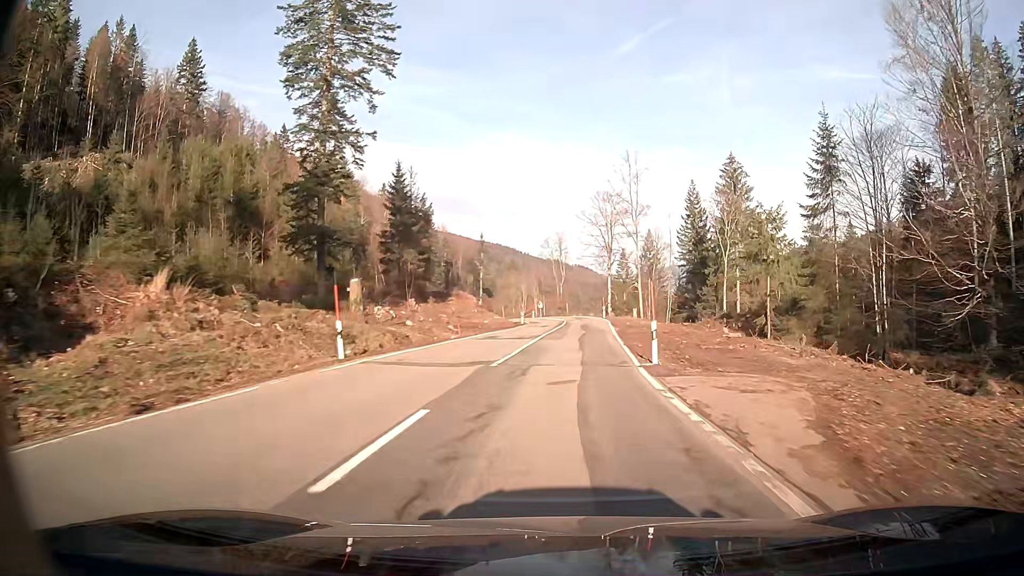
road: secondary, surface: asphalt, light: Day
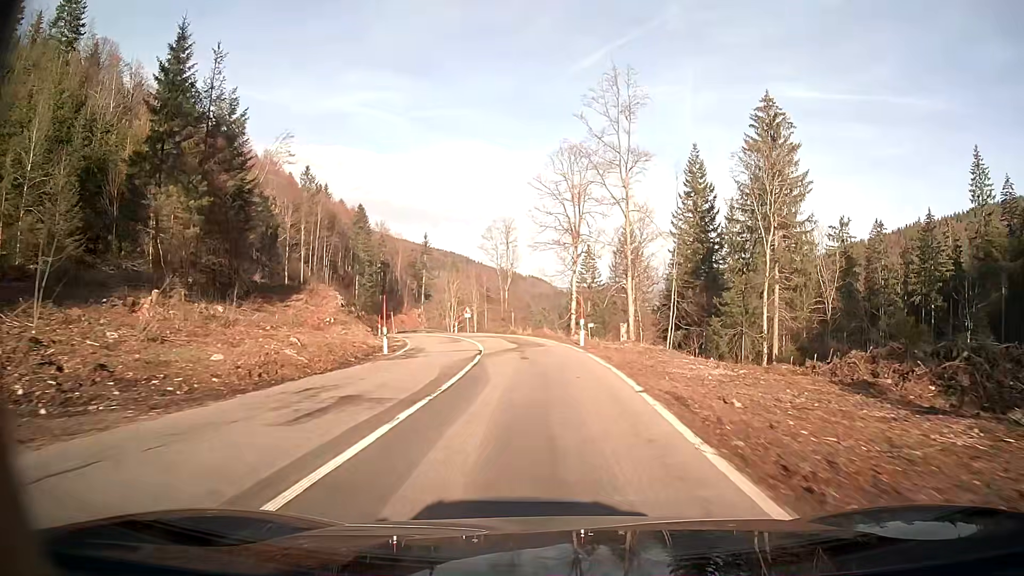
(+1.4, +39.5) m; +2°
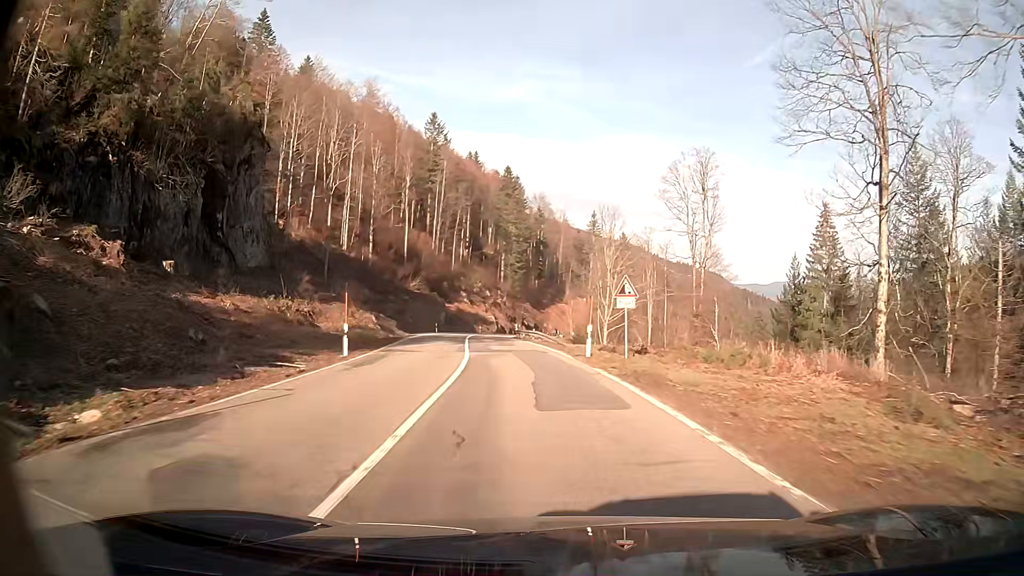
(-5.7, +48.2) m; -15°
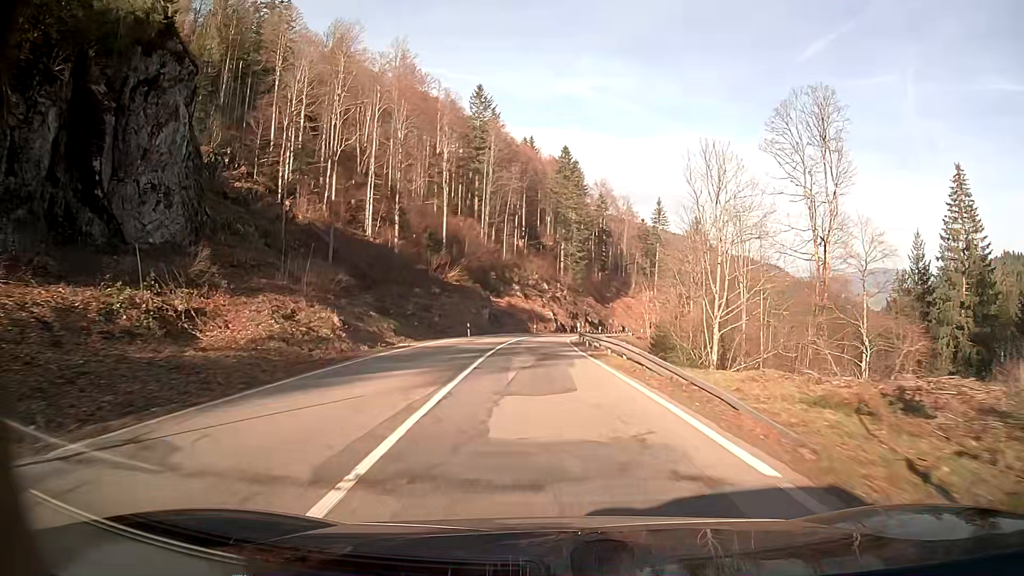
(-0.9, +19.9) m; -5°
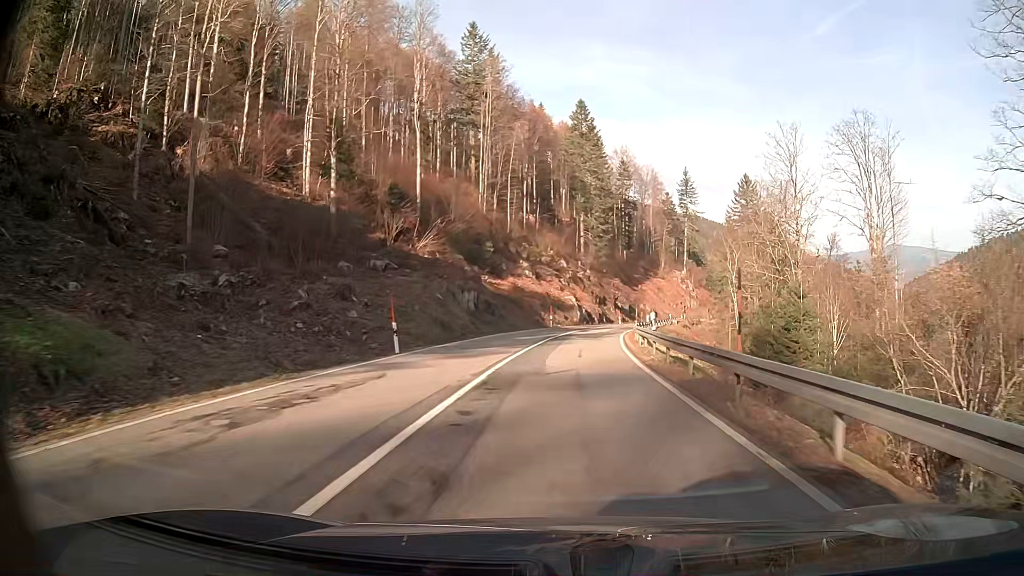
(-0.3, +30.5) m; 0°
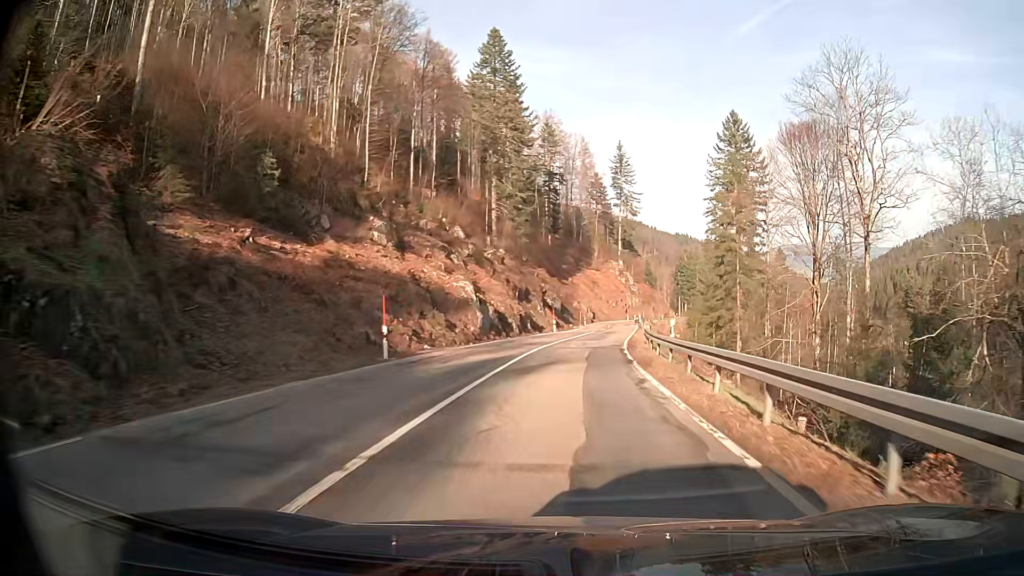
(+2.4, +41.6) m; +7°
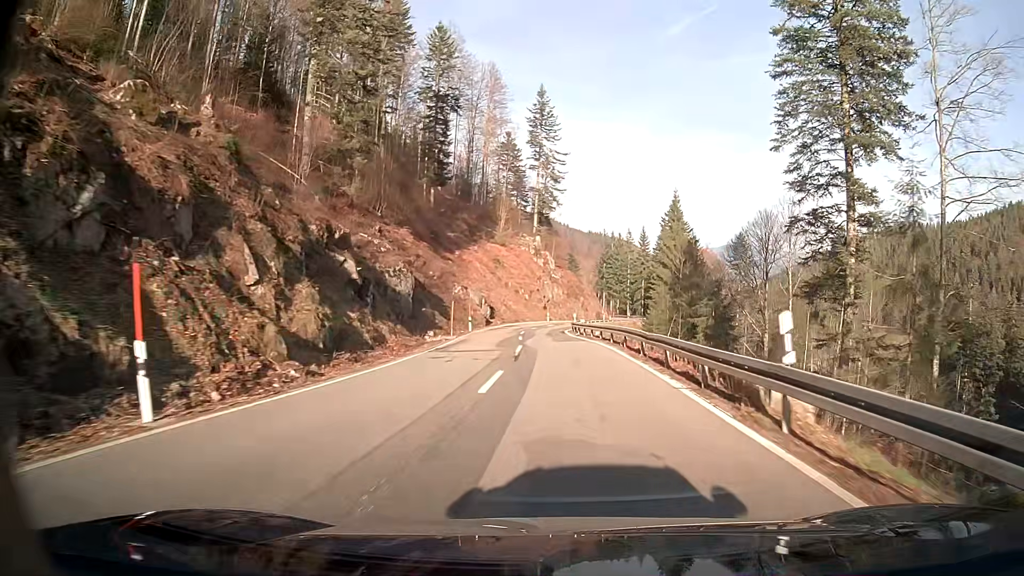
(+3.7, +53.9) m; +7°
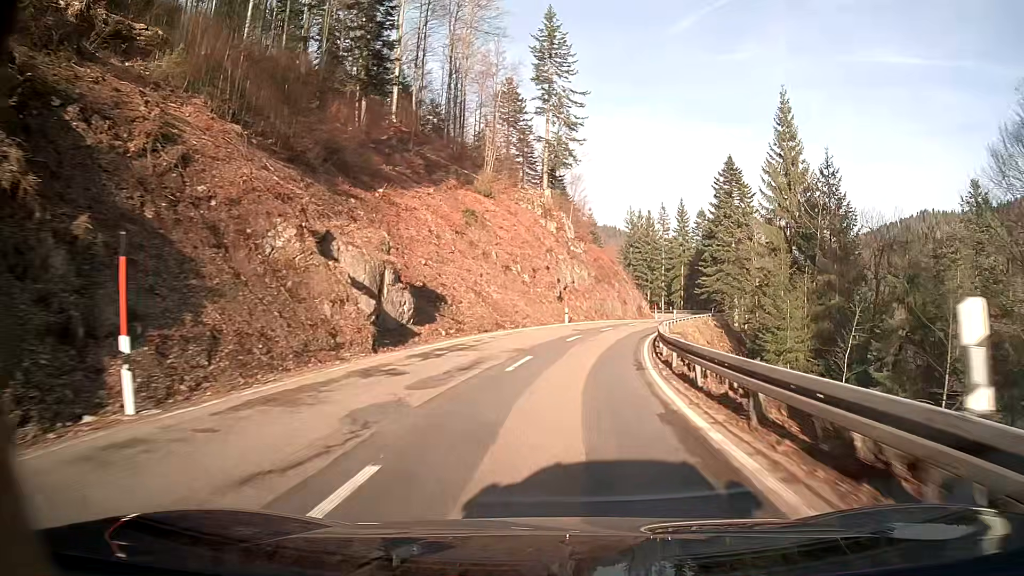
(-0.7, +44.2) m; +1°
(0, +10) (+1, +20) (+2, +30) (+4, +40) (+6, +49) (+9, +59) (+12, +69) (+14, +78) (+17, +88) (+18, +98) m
